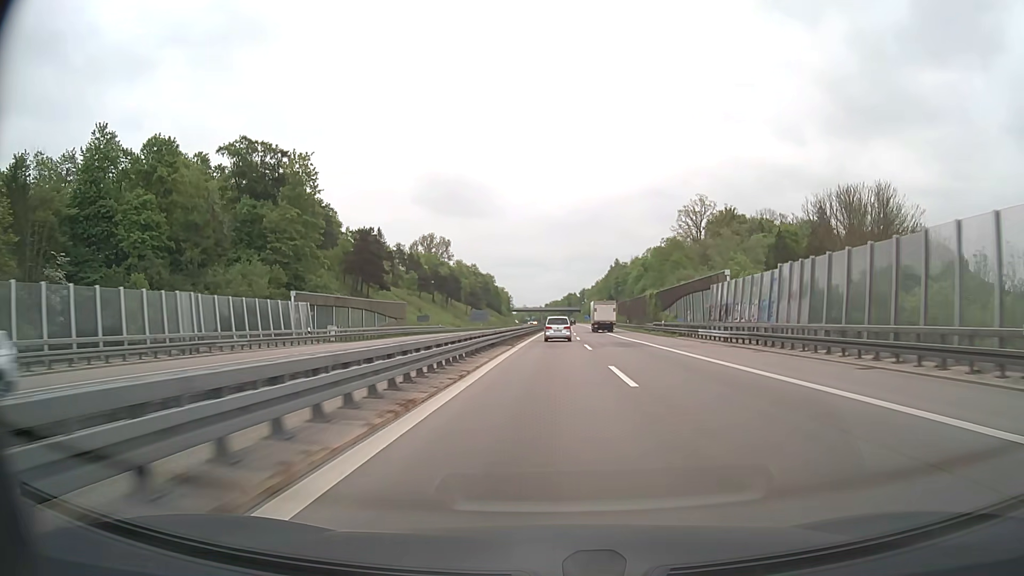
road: motorway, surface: asphalt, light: Day
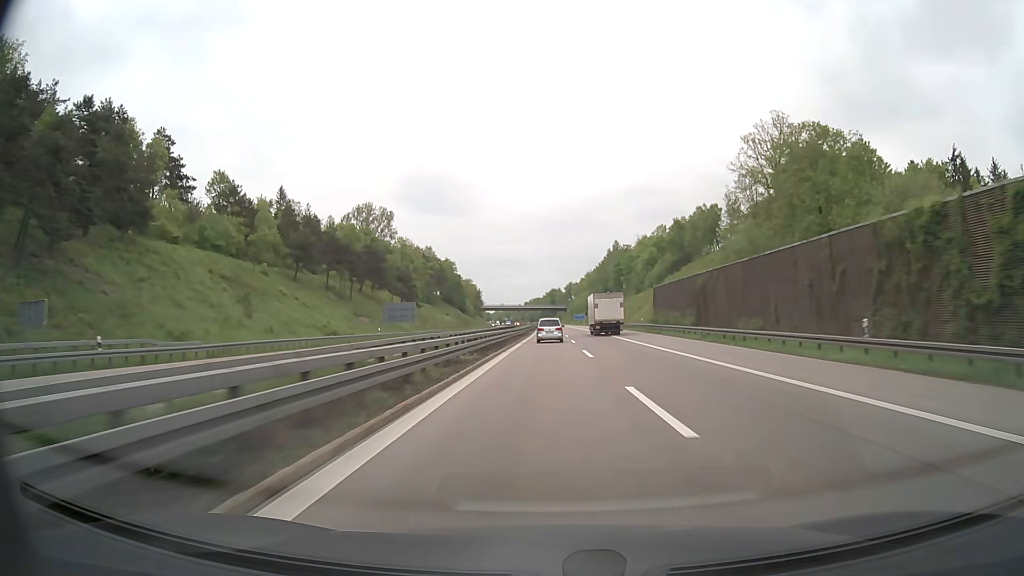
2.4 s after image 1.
(+1.4, +78.2) m; +2°
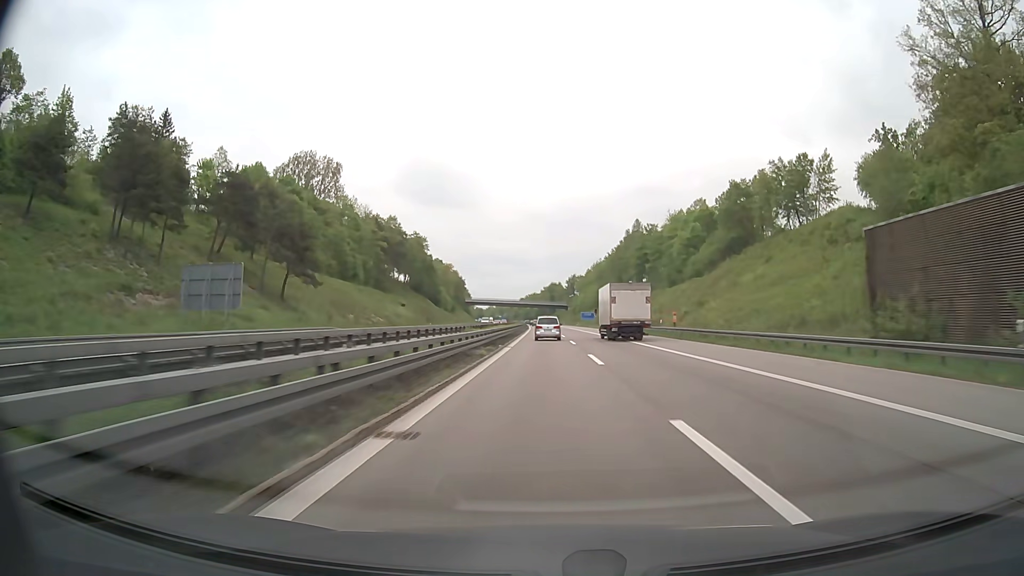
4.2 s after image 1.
(+0.1, +59.1) m; 0°
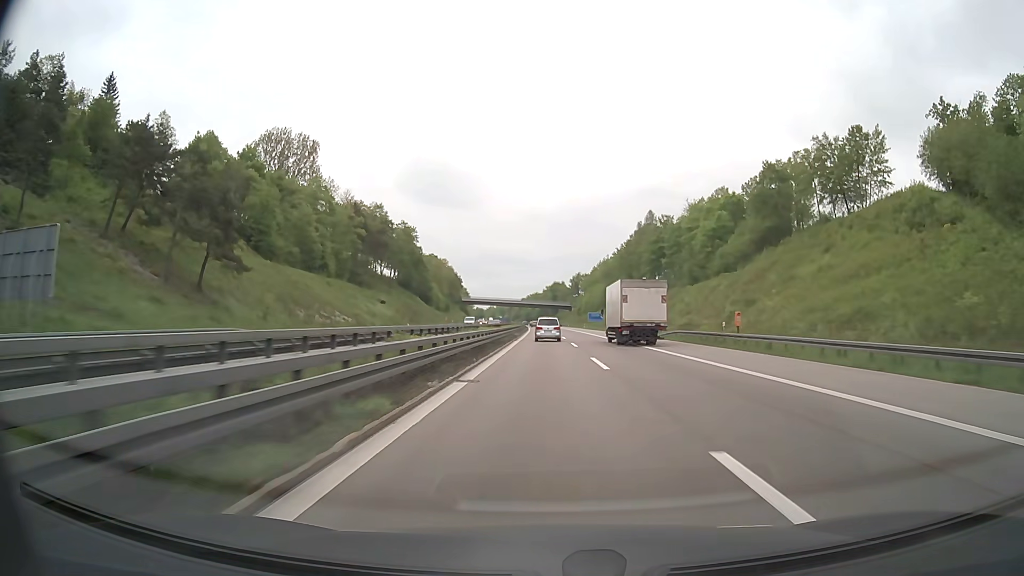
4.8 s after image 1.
(0.0, +19.7) m; 0°
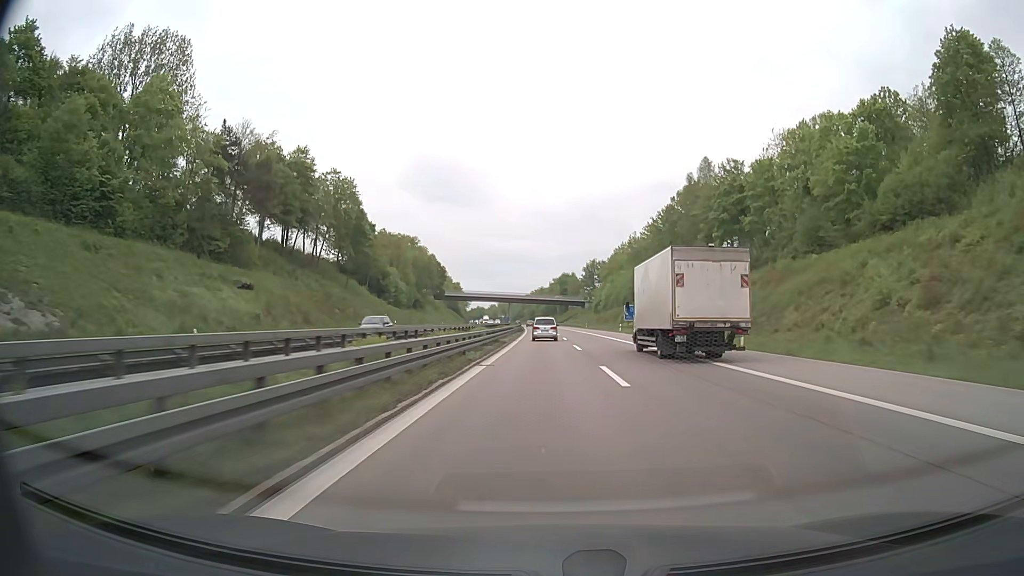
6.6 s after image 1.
(-0.1, +59.3) m; 0°
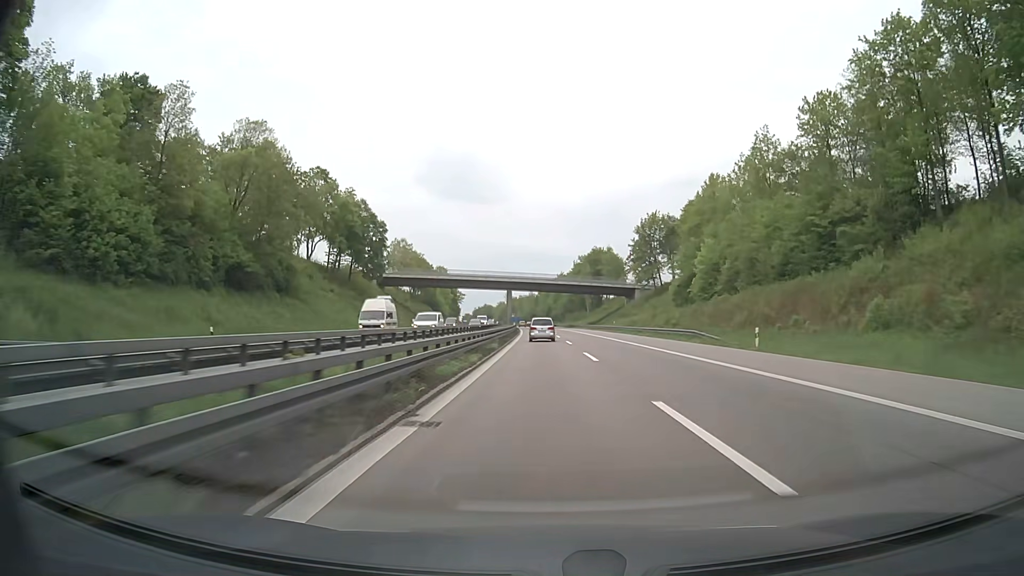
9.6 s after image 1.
(-1.4, +99.0) m; -2°
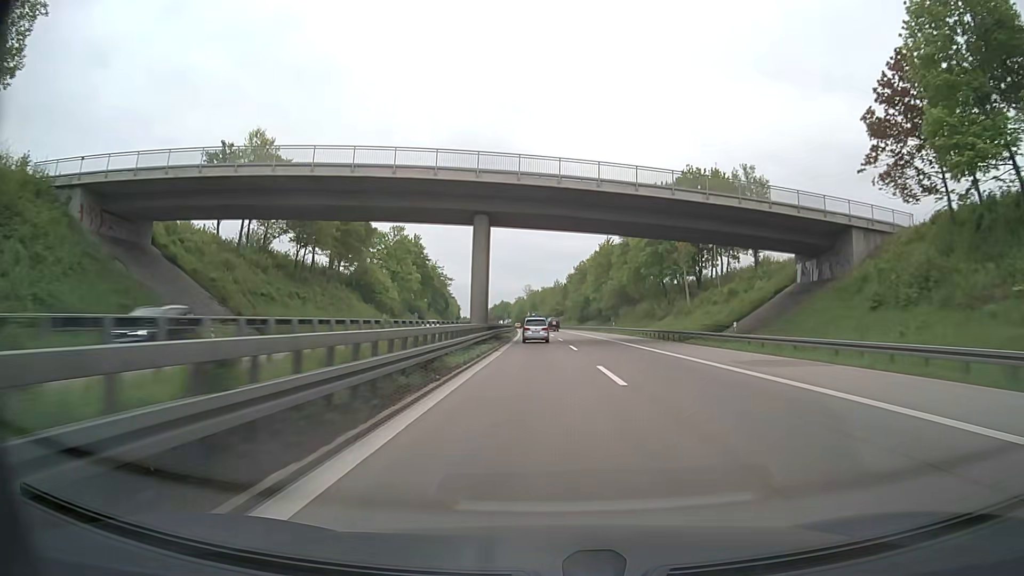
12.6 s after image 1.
(-1.6, +99.0) m; -2°
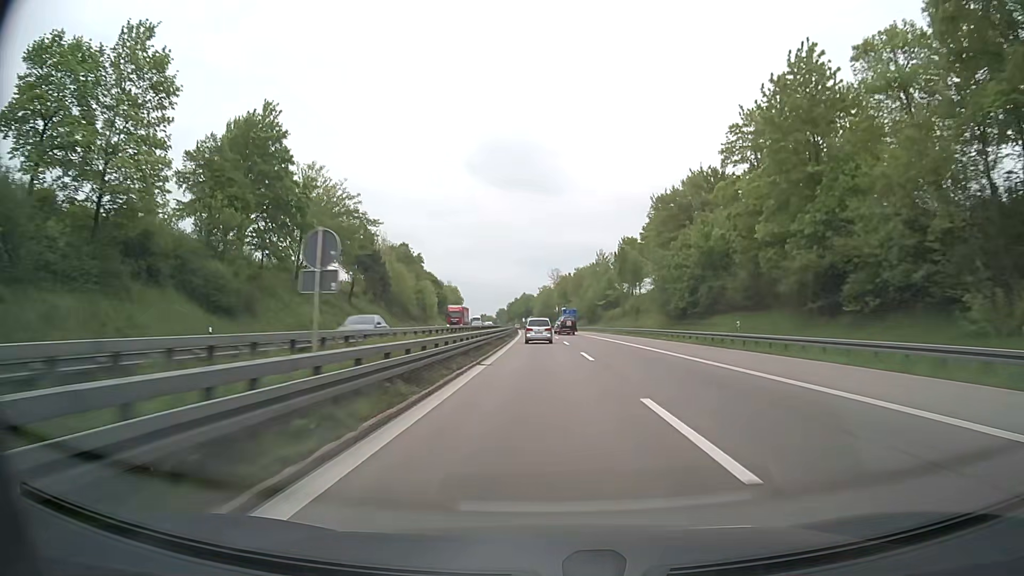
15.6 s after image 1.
(-2.3, +99.0) m; -2°
(0, +10) (0, +20) (0, +30) (0, +40) (-1, +50) (-1, +60) (-1, +70) (-2, +80) (-2, +90) (-3, +100) m
